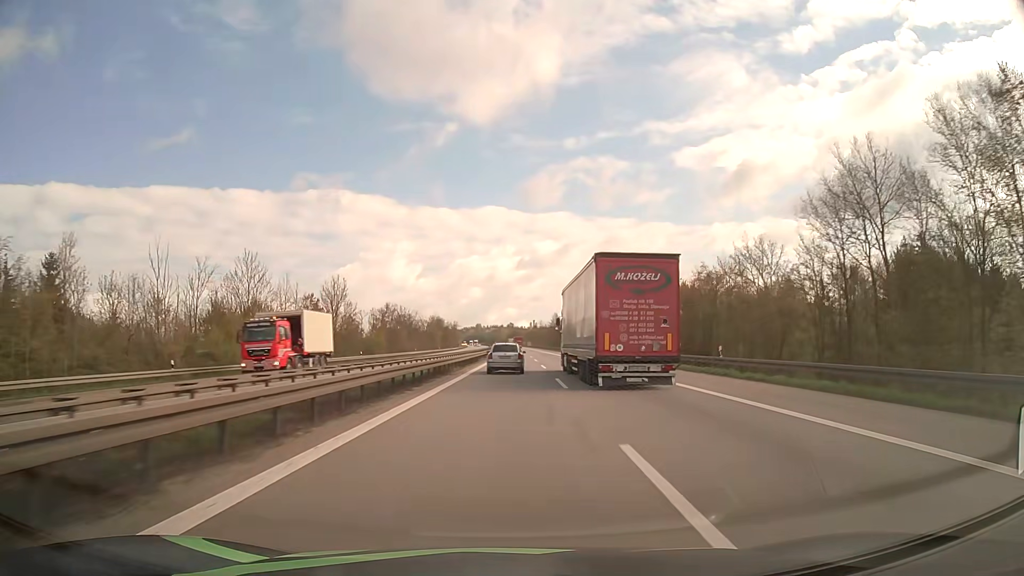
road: motorway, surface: asphalt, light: Day
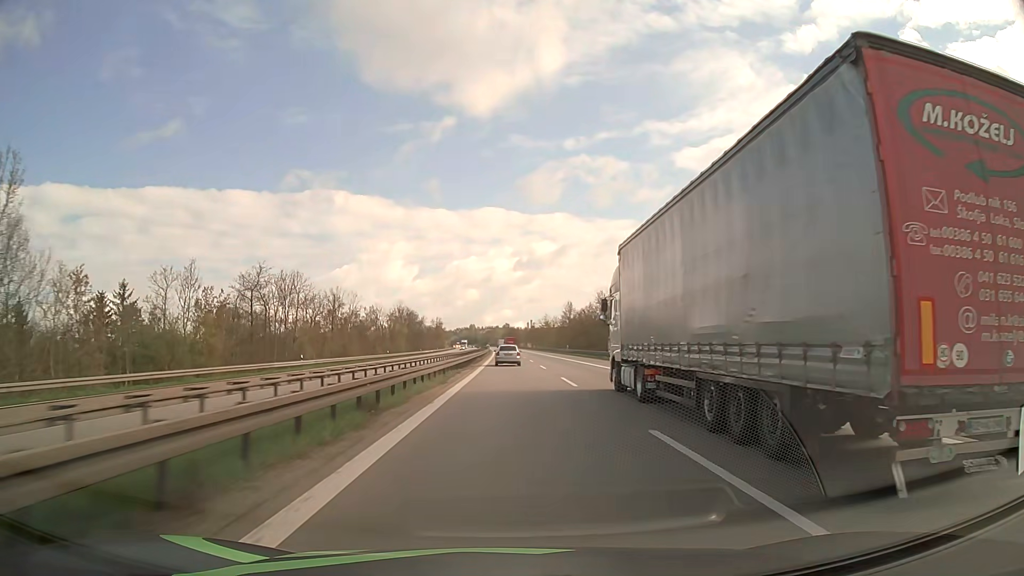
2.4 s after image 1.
(+0.6, +71.3) m; 0°
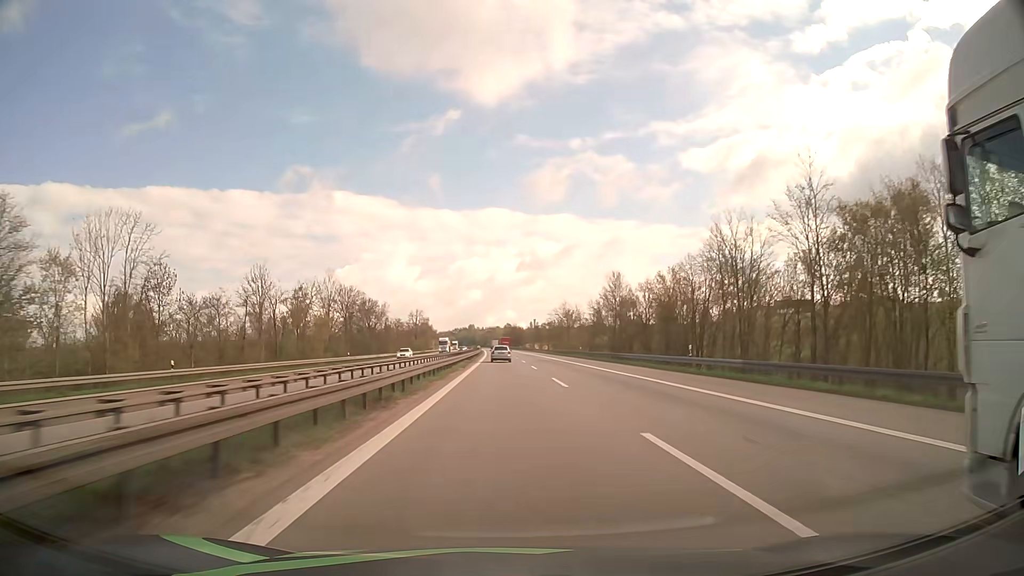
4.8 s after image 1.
(0.0, +73.1) m; 0°
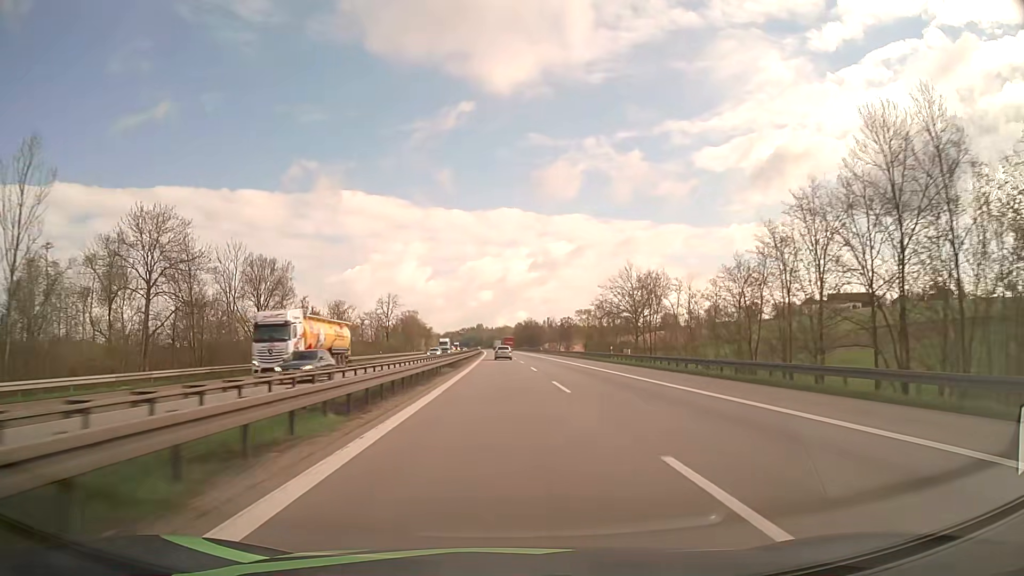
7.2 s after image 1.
(-0.7, +75.0) m; -1°
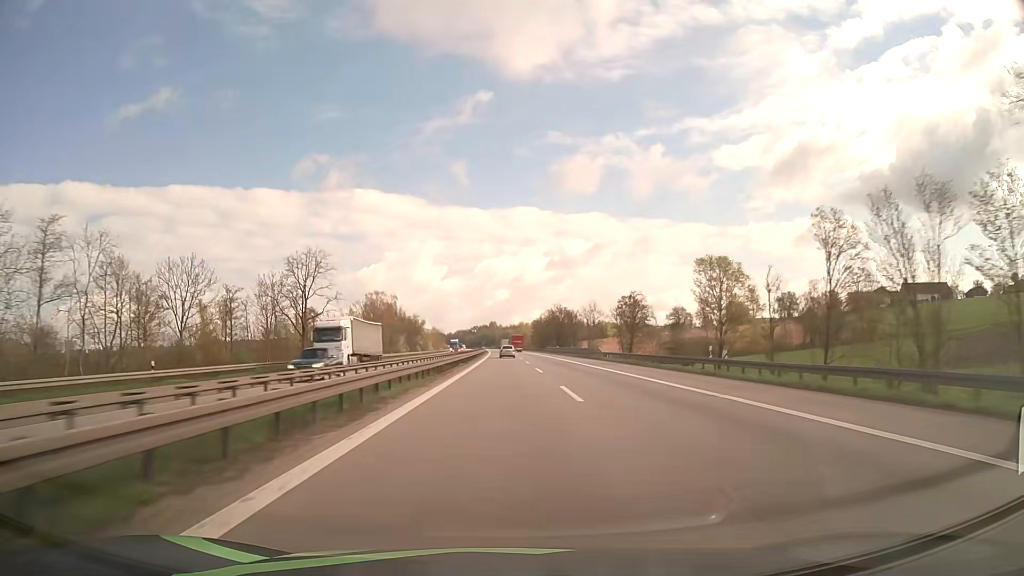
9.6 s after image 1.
(-0.8, +76.9) m; -1°
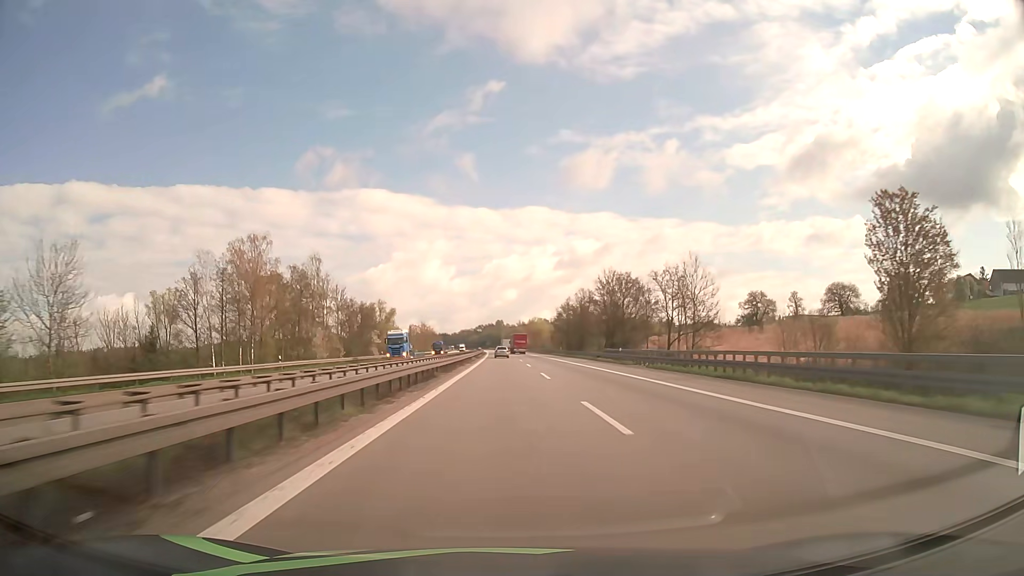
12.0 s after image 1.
(-0.4, +78.5) m; -1°
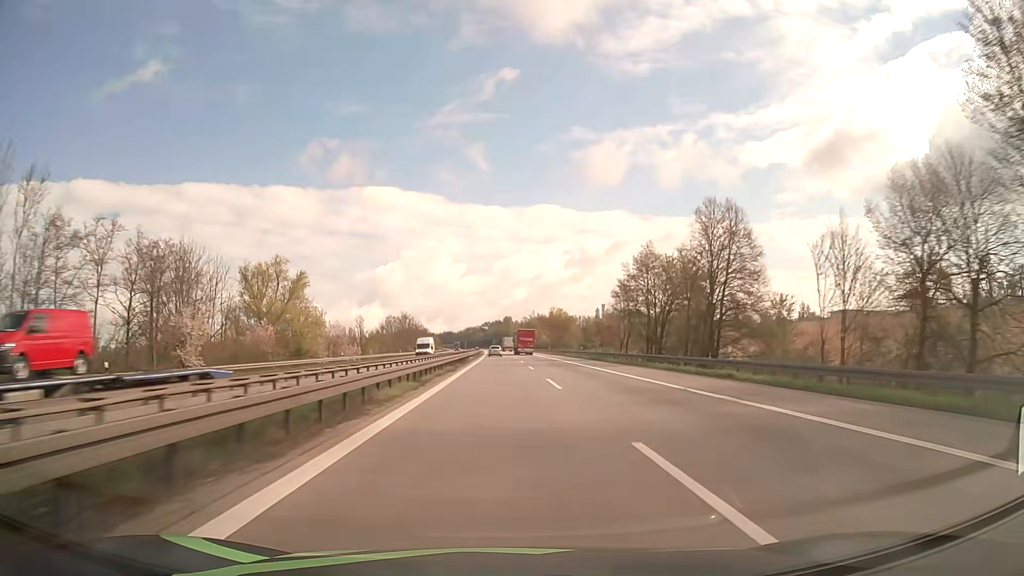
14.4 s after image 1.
(-0.4, +79.9) m; -1°
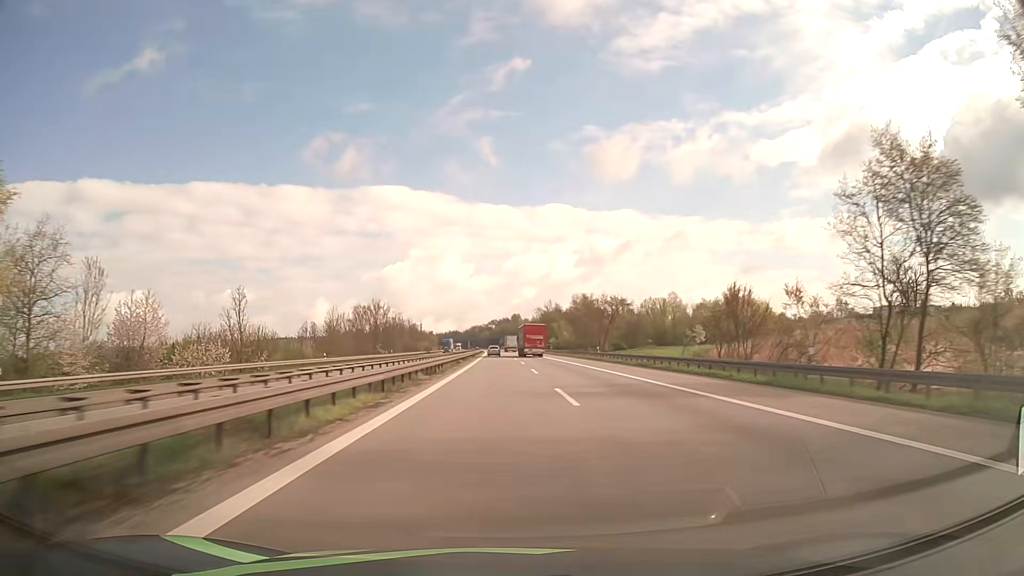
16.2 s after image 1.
(-0.3, +60.6) m; -1°
(0, +10) (0, +20) (0, +30) (0, +40) (0, +50) (0, +60) (-1, +70) (-1, +80) (-1, +90) (-1, +100) m
